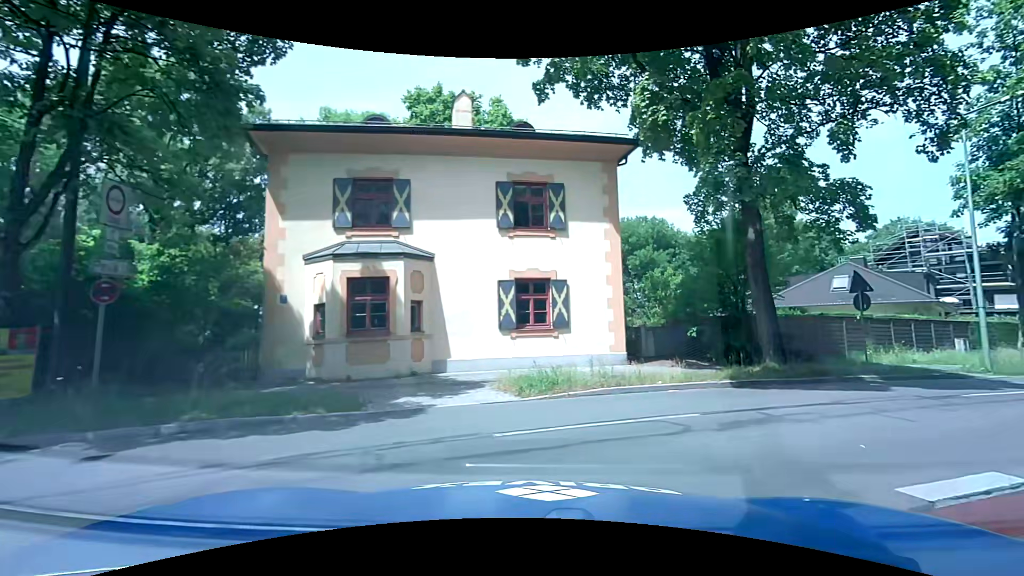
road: residential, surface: asphalt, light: Day
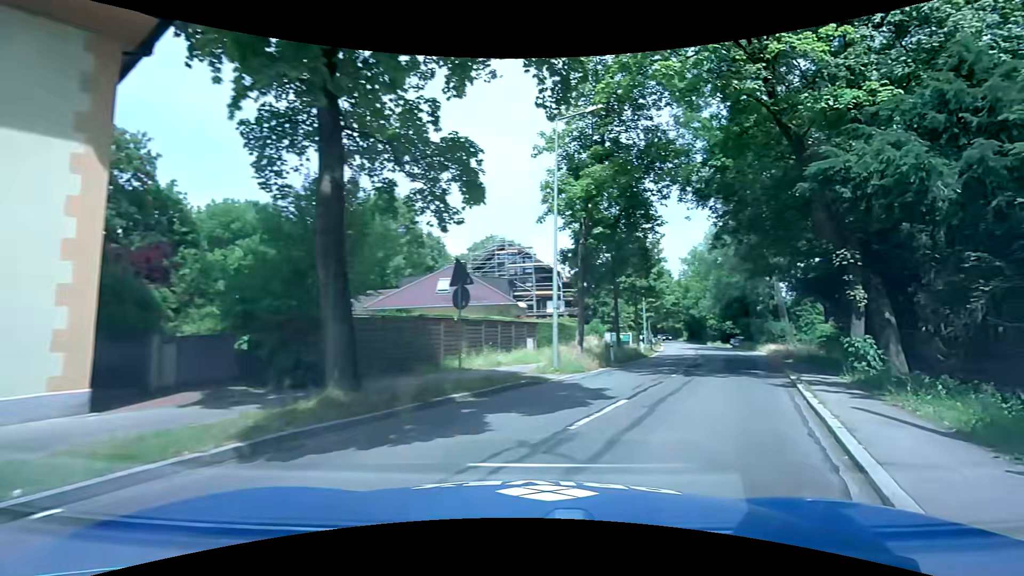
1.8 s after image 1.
(+2.2, +6.5) m; +40°
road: secondary
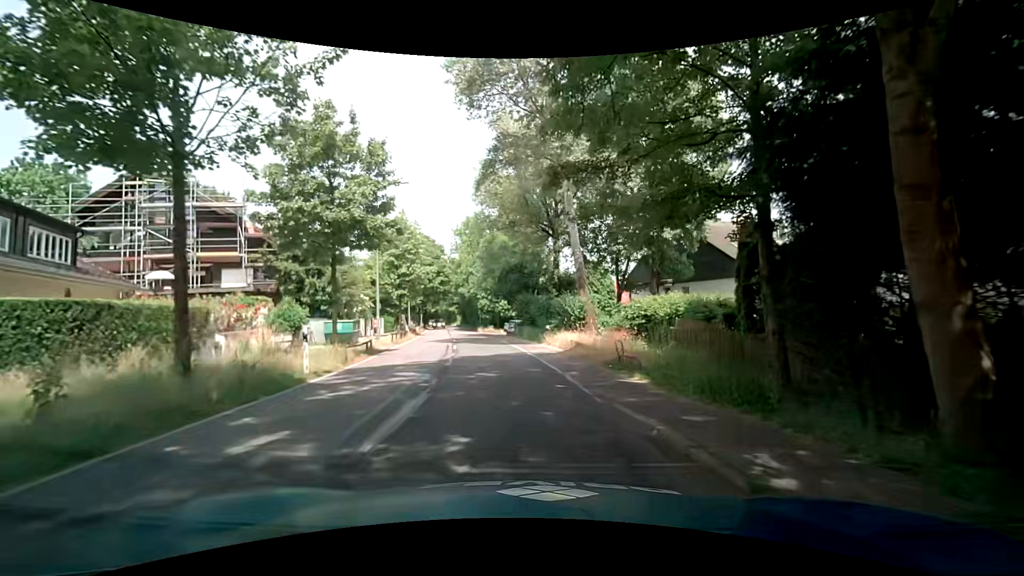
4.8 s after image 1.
(+6.6, +19.9) m; +25°
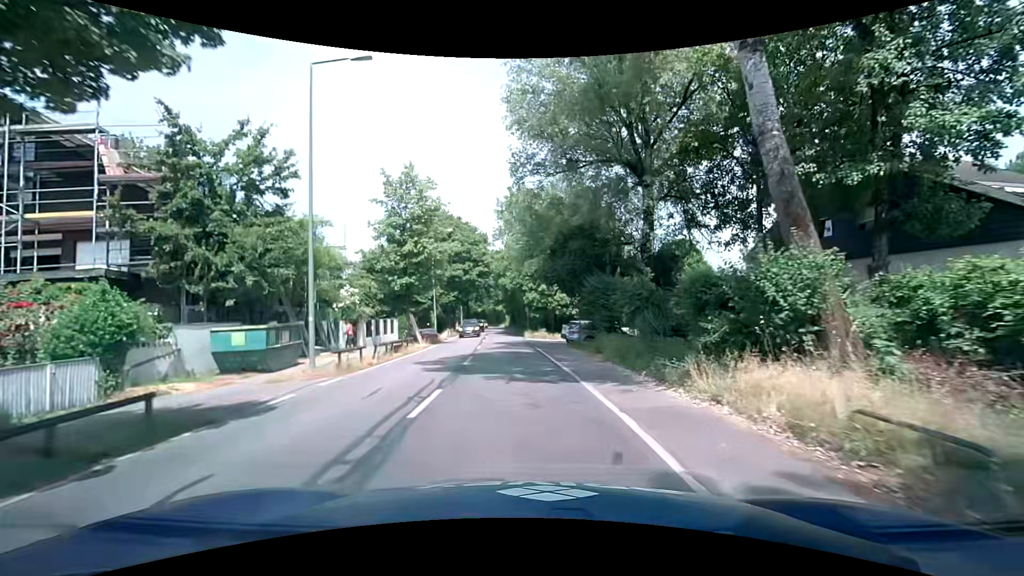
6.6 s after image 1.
(-1.1, +16.3) m; -8°
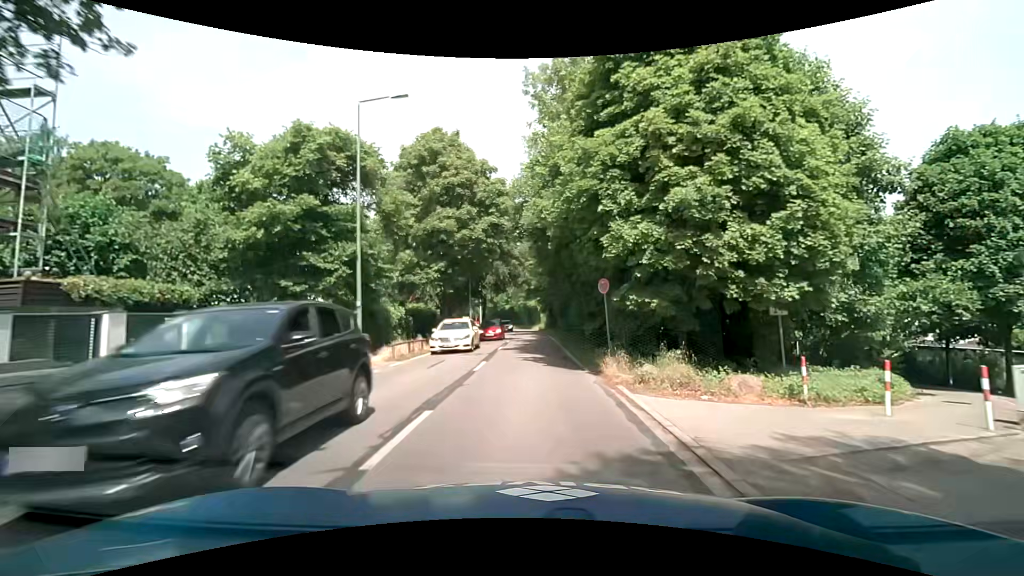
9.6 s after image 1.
(-0.8, +29.9) m; -3°
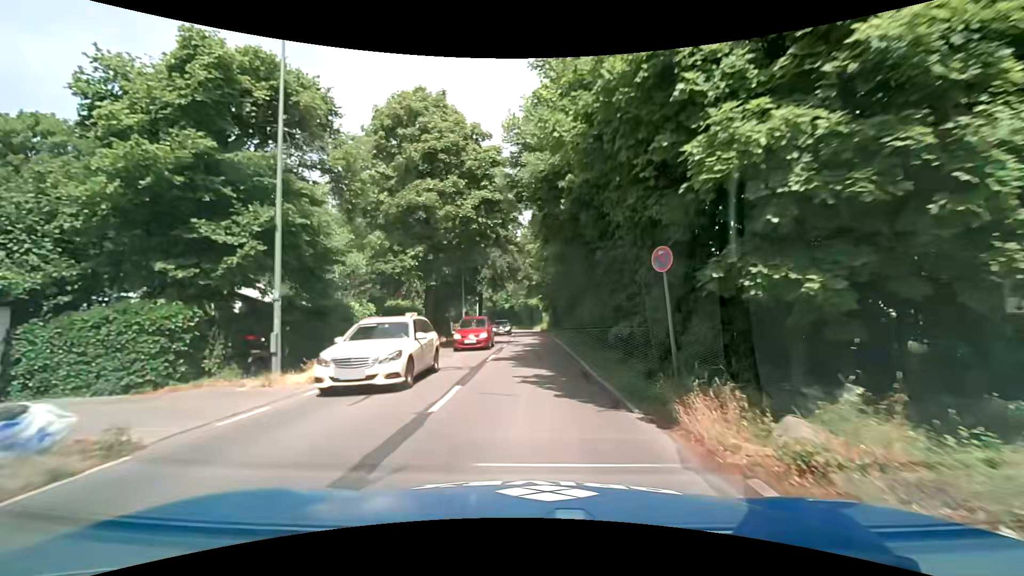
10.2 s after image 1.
(0.0, +6.3) m; +1°
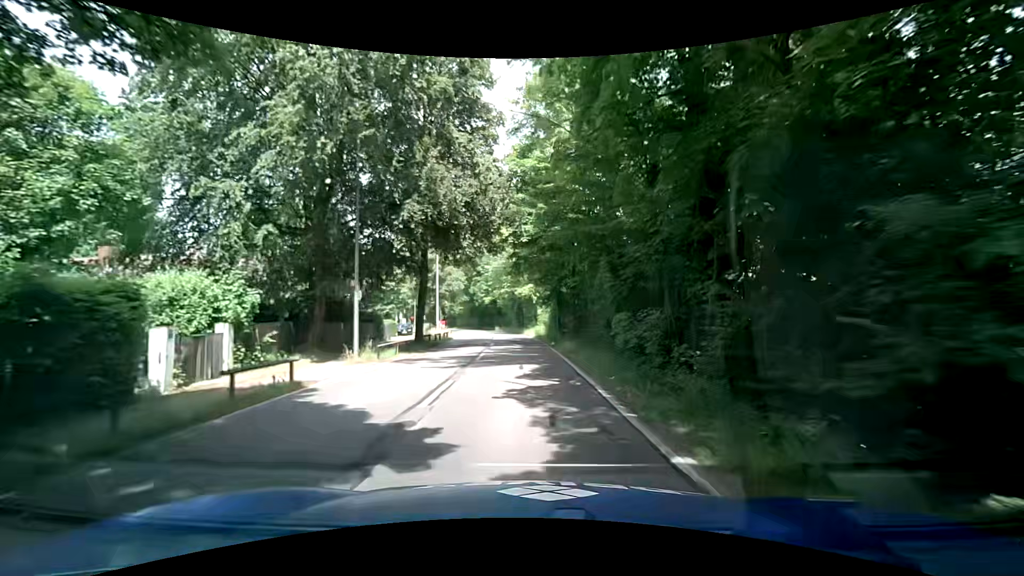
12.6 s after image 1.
(0.0, +26.3) m; +1°
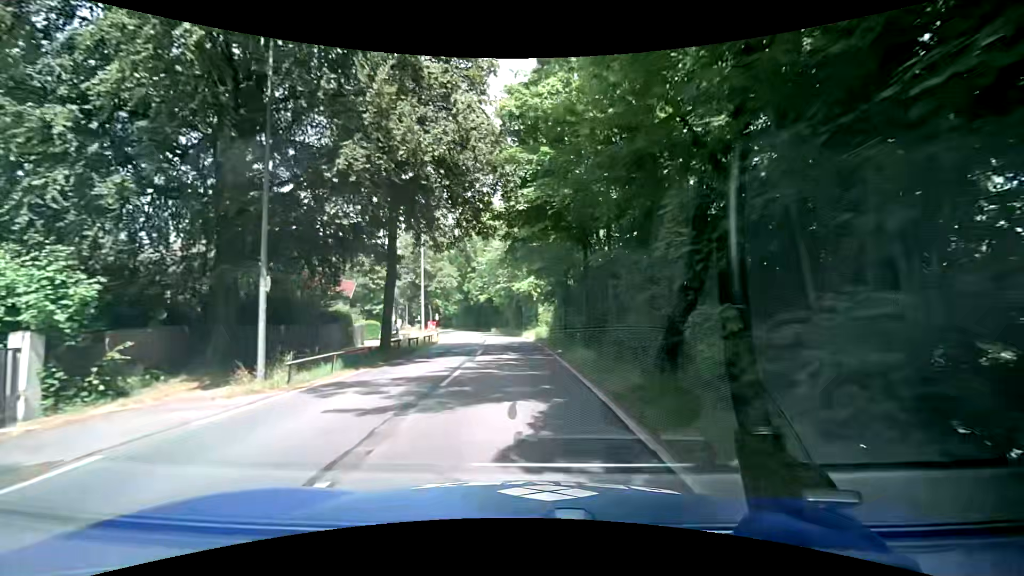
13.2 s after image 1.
(0.0, +6.7) m; +1°
(0, +10) (-1, +20) (-1, +30) (-3, +40) (-4, +50) (-6, +60) (-8, +69) (-11, +79) (-14, +88) (-17, +98) m
